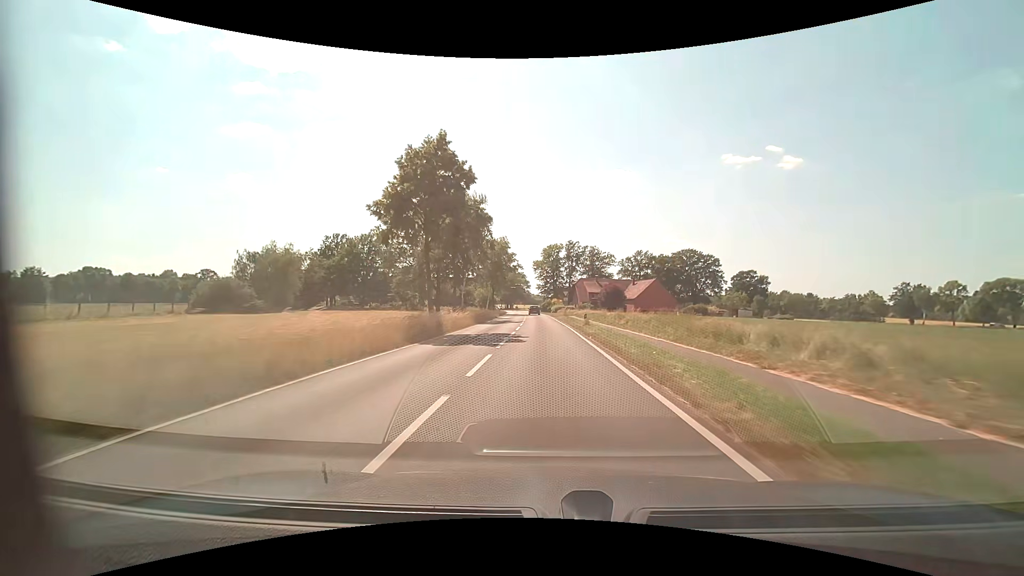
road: tertiary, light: Day
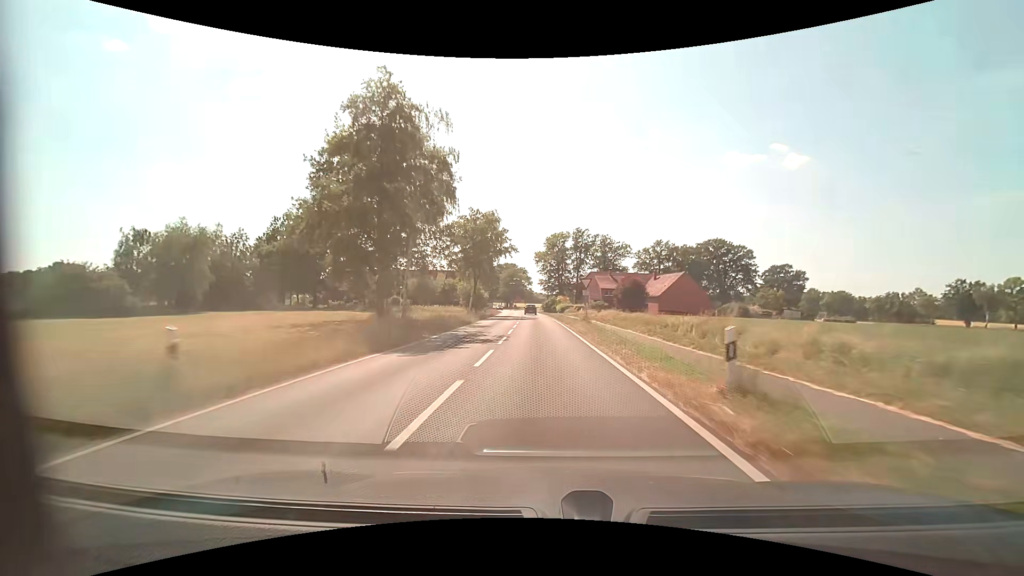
(-0.1, +22.6) m; -1°
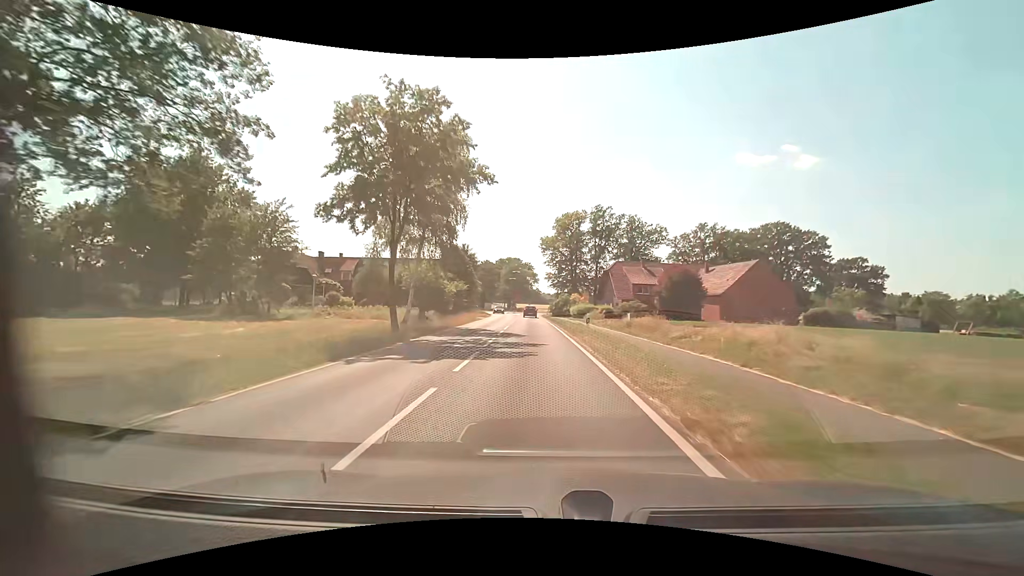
(-0.1, +30.8) m; -1°
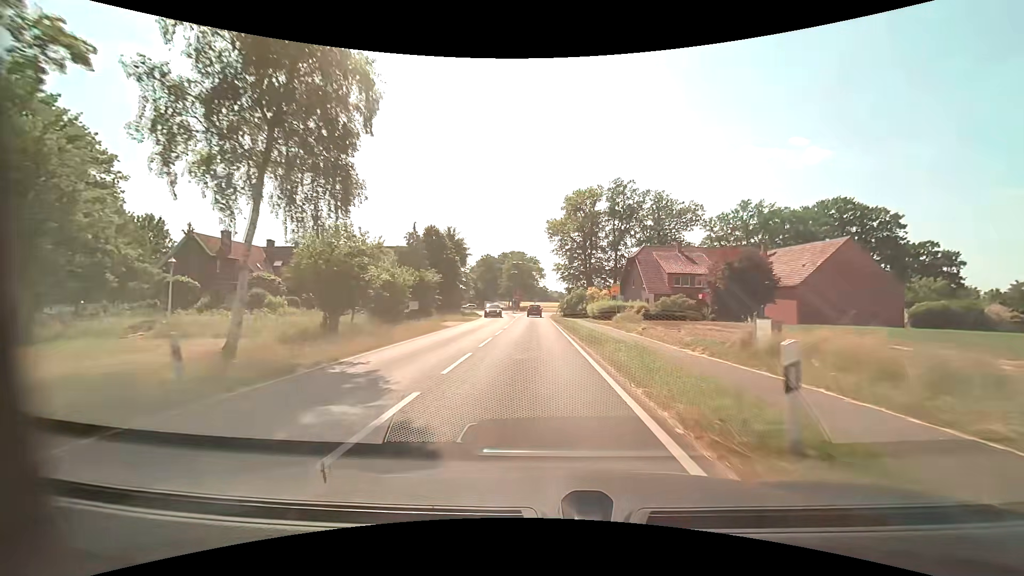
(0.0, +18.5) m; -1°
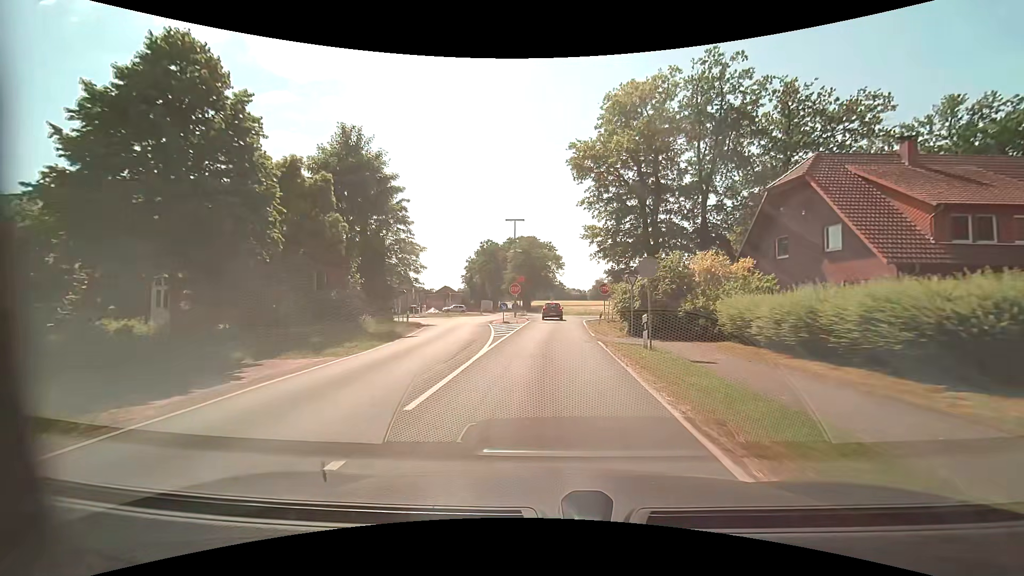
(-0.6, +39.2) m; -2°
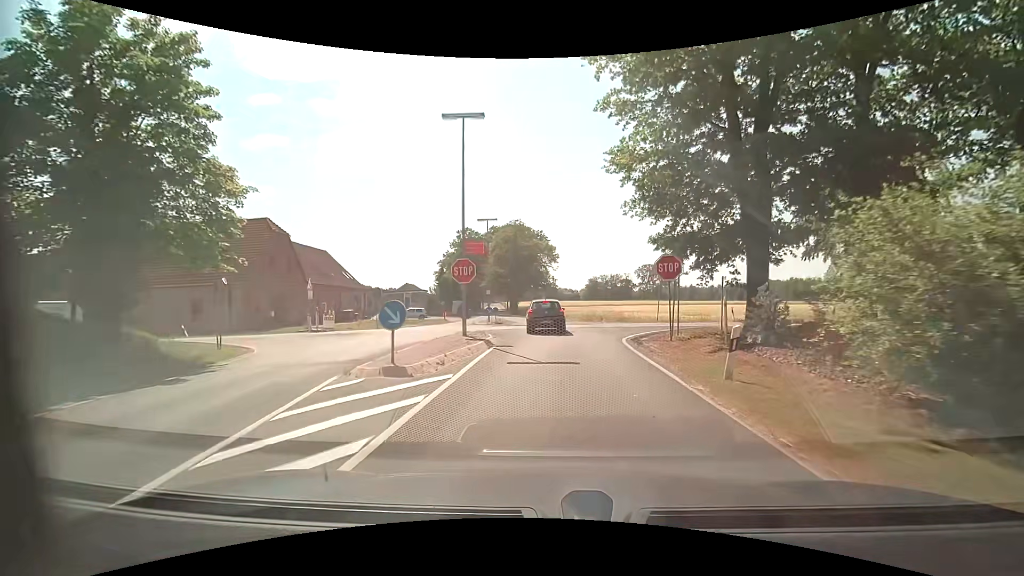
(+0.1, +22.8) m; +1°
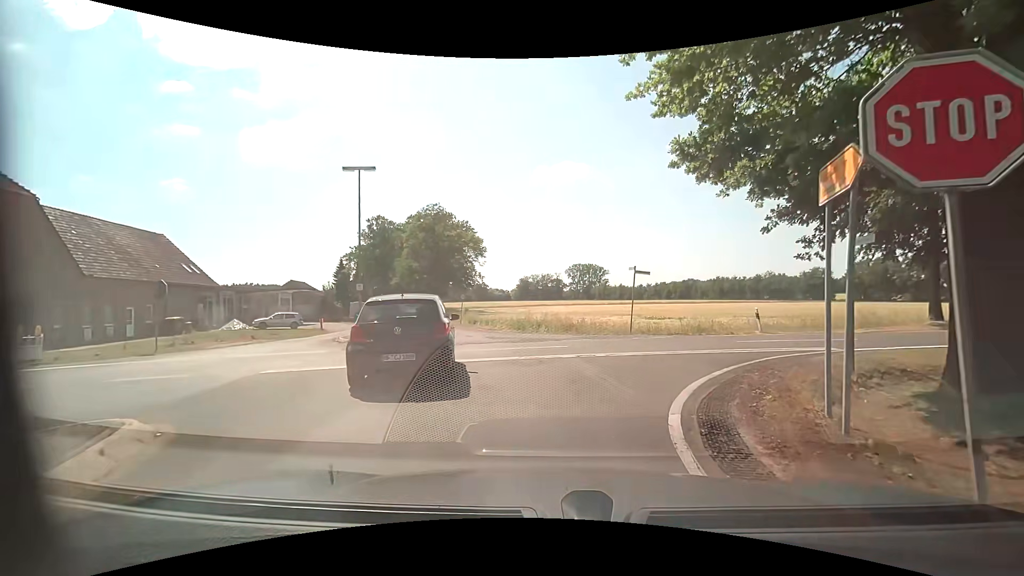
(+0.9, +14.4) m; +8°
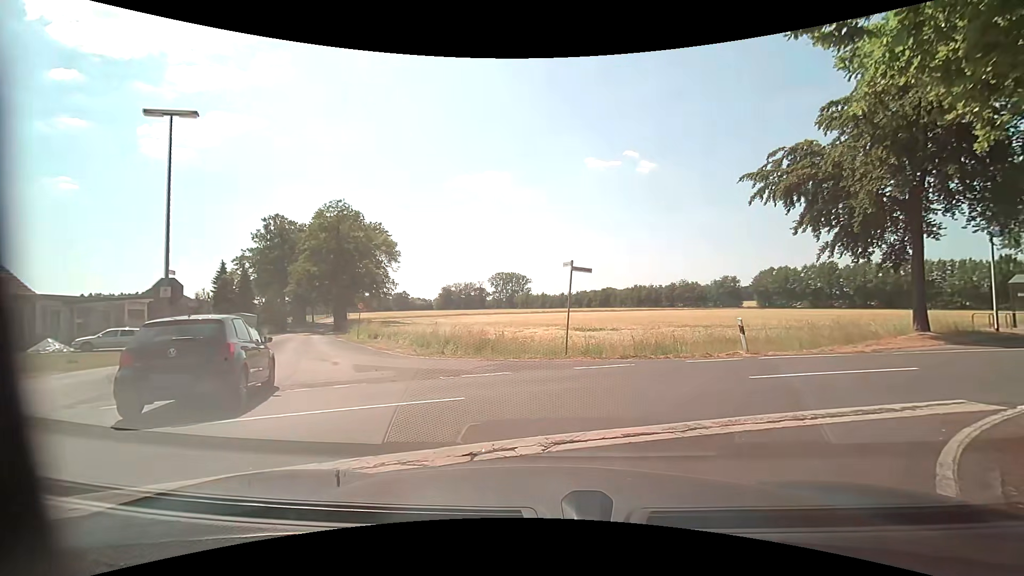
(+0.3, +6.8) m; +8°
